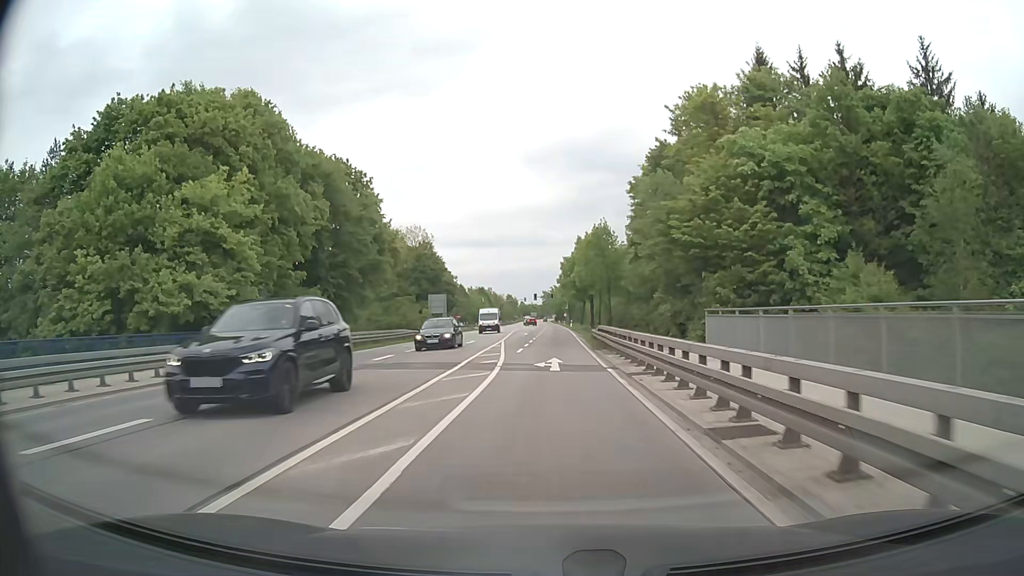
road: secondary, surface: asphalt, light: Day
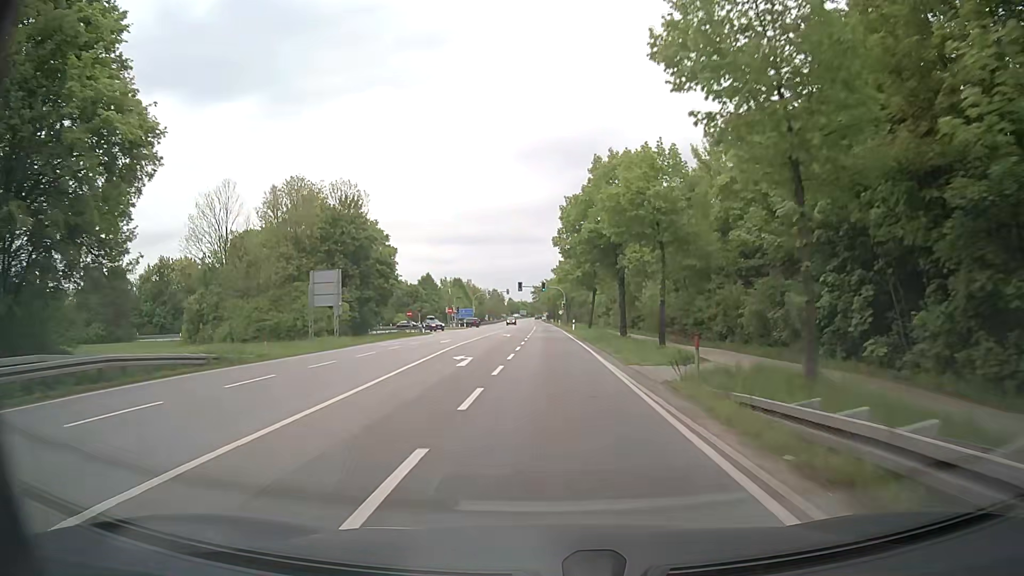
(+0.2, +40.1) m; 0°
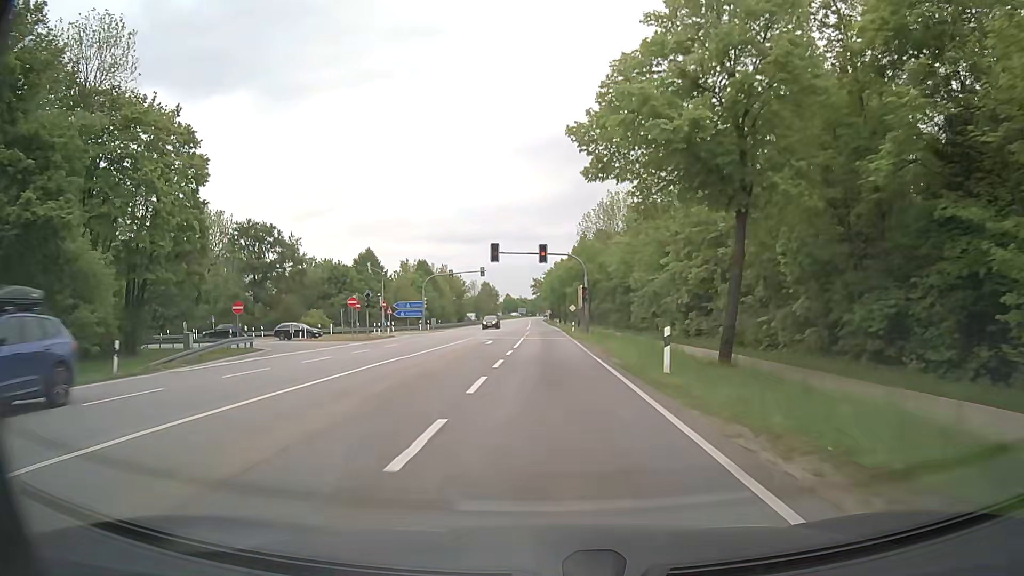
(+0.2, +52.2) m; 0°
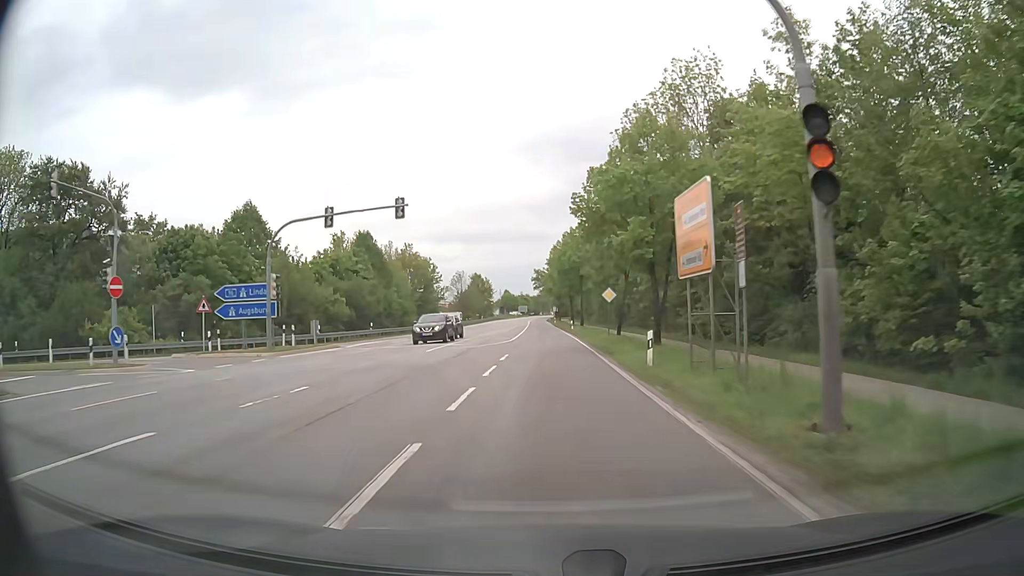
(-0.4, +42.5) m; 0°
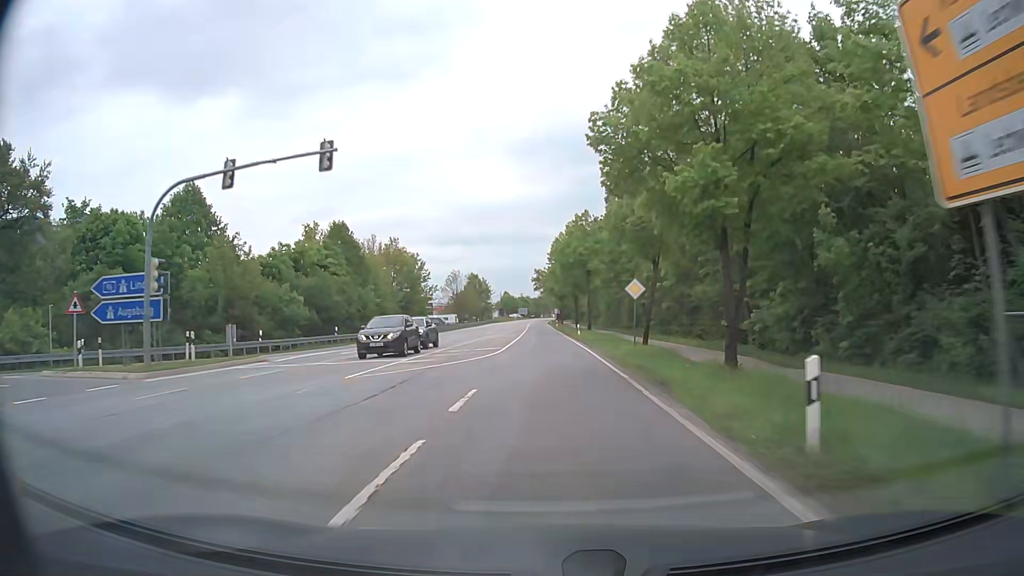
(0.0, +10.7) m; 0°
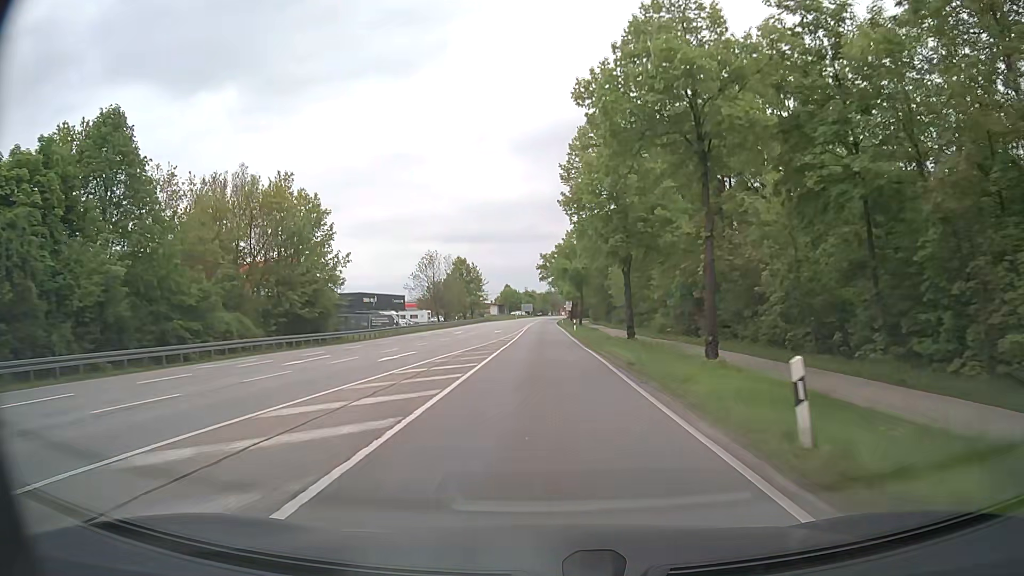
(-0.3, +42.9) m; -1°
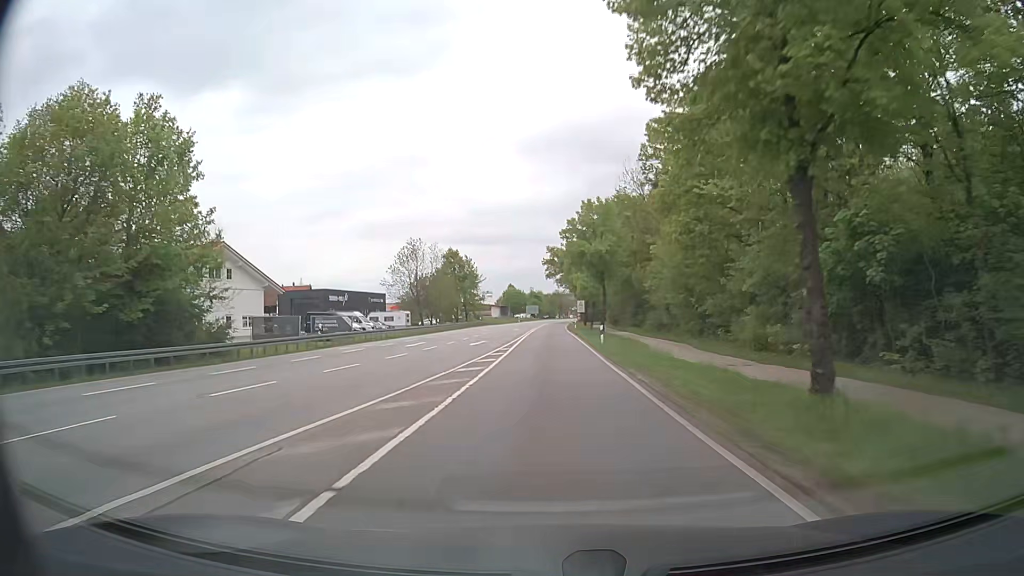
(-0.2, +21.5) m; -1°
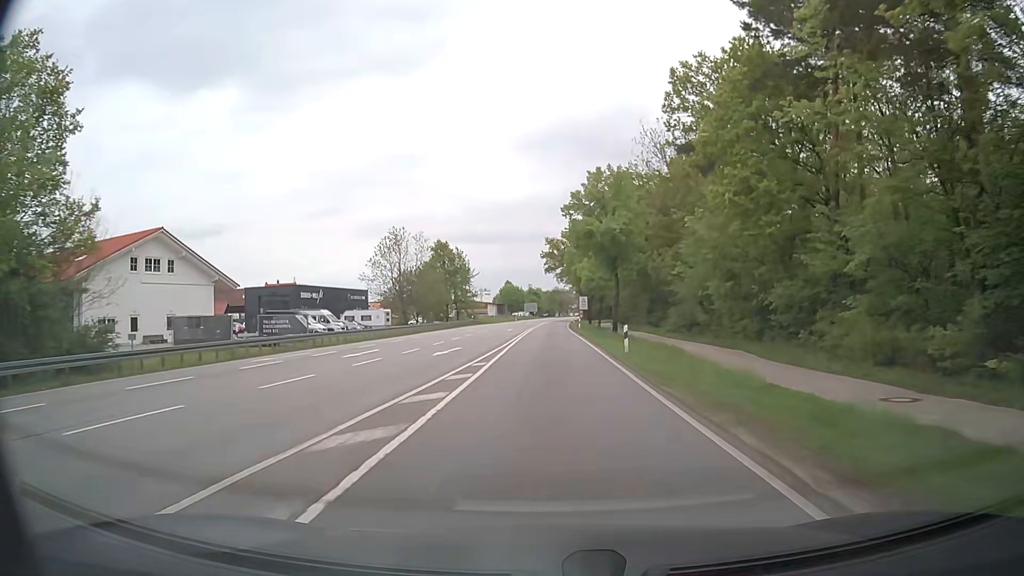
(0.0, +10.7) m; 0°
(0, +10) (0, +20) (0, +30) (0, +40) (0, +50) (0, +60) (+1, +70) (+1, +80) (+1, +90) (+2, +100) m
